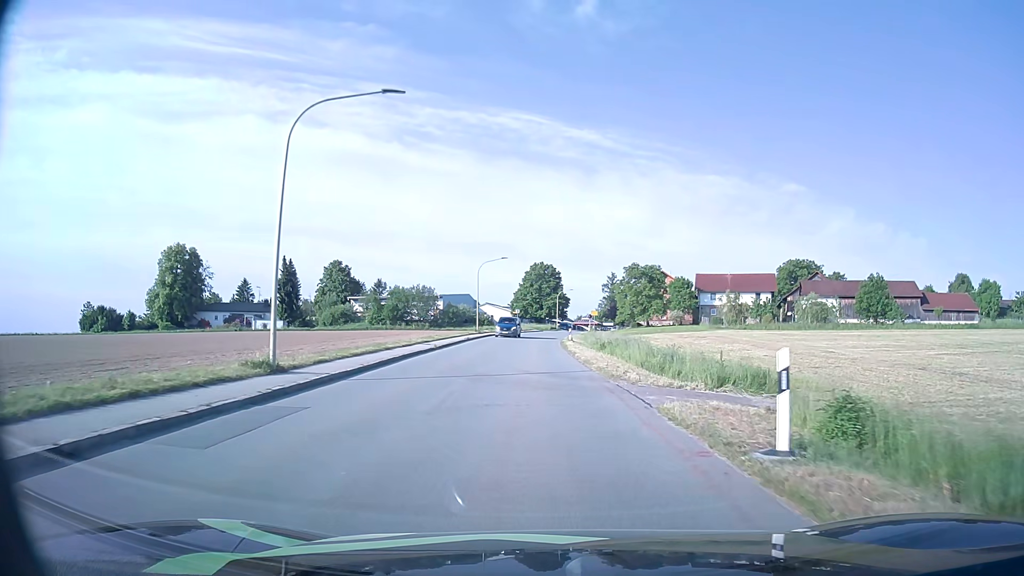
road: tertiary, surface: asphalt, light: Day
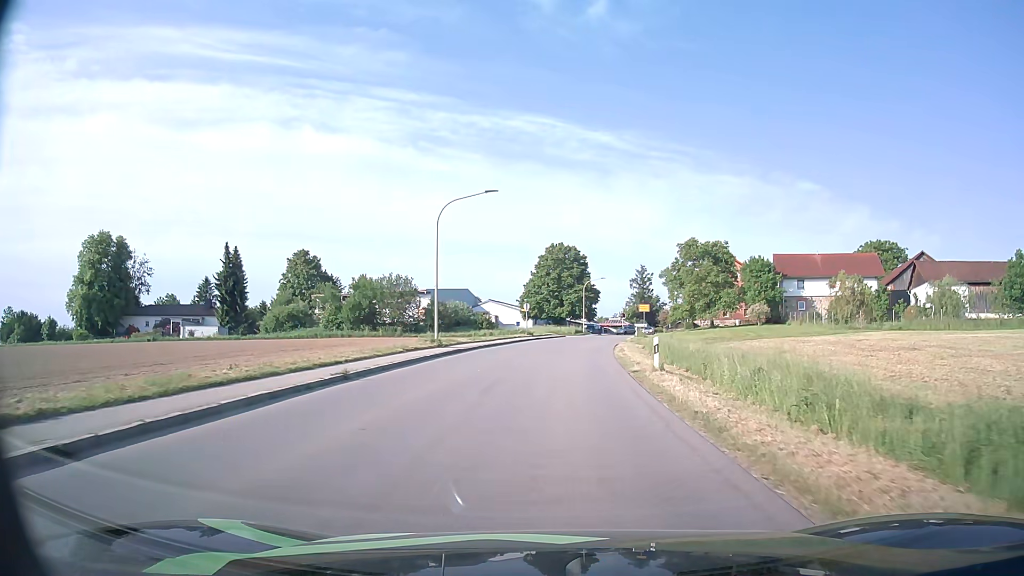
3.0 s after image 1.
(-0.7, +33.6) m; -1°
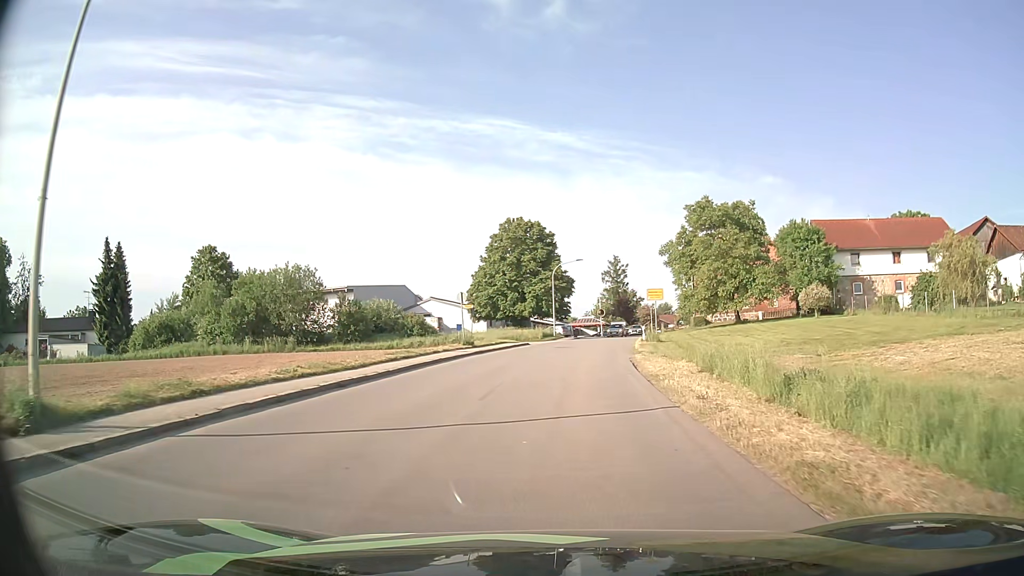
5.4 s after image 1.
(+0.6, +24.4) m; +3°
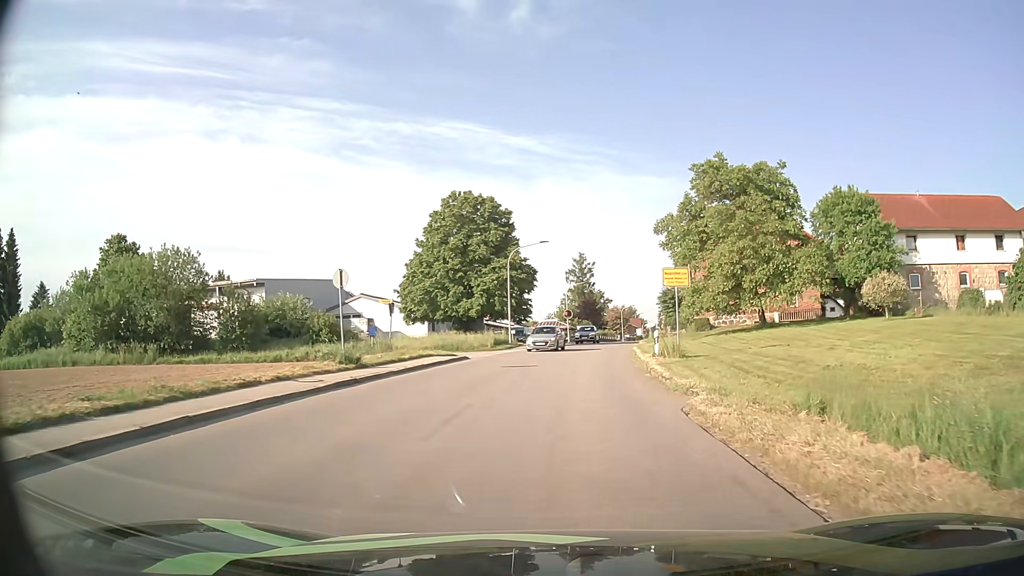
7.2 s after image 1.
(+0.3, +16.0) m; +3°
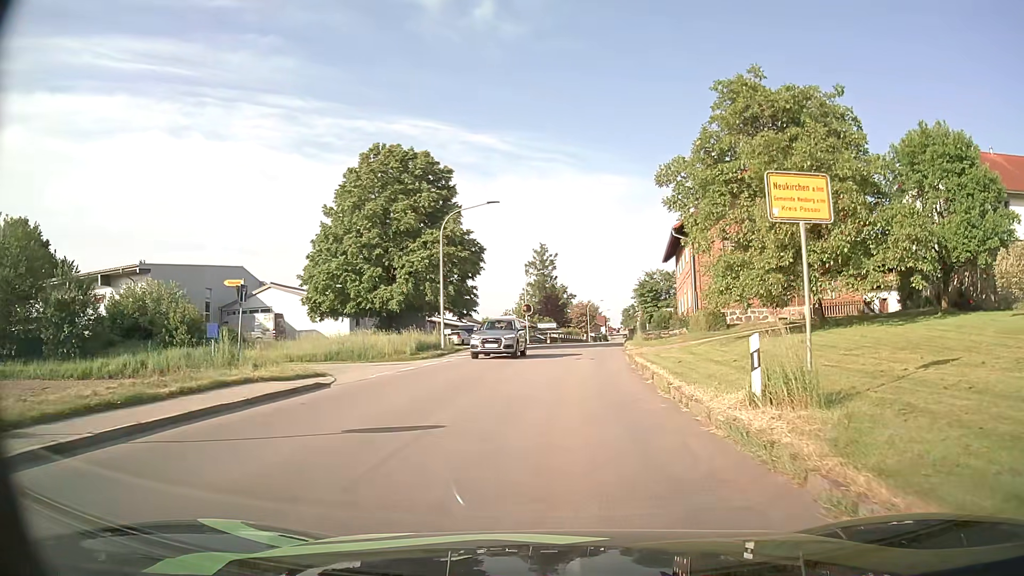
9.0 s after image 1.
(+0.4, +14.5) m; +3°
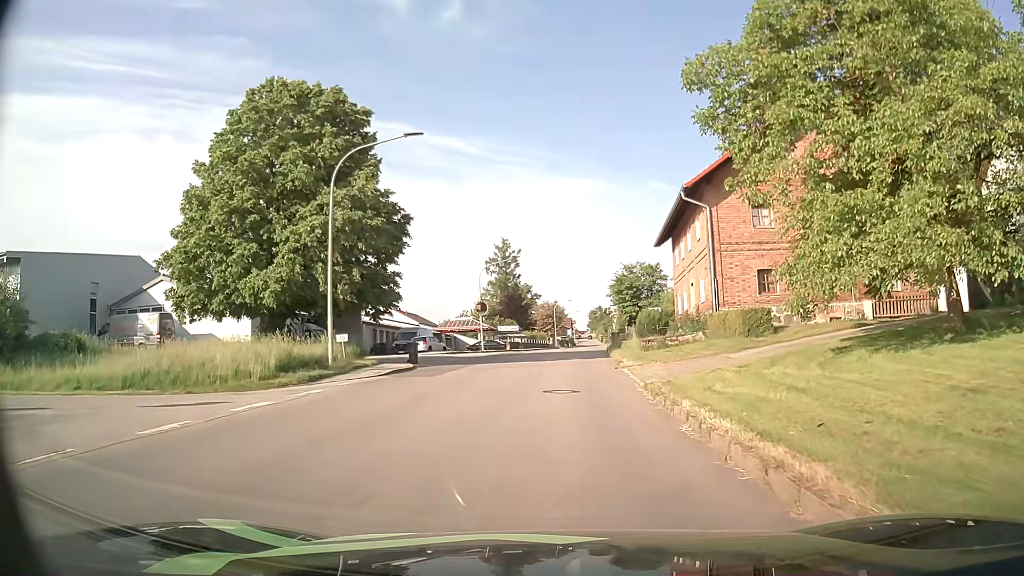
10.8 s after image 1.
(+0.5, +12.5) m; +4°
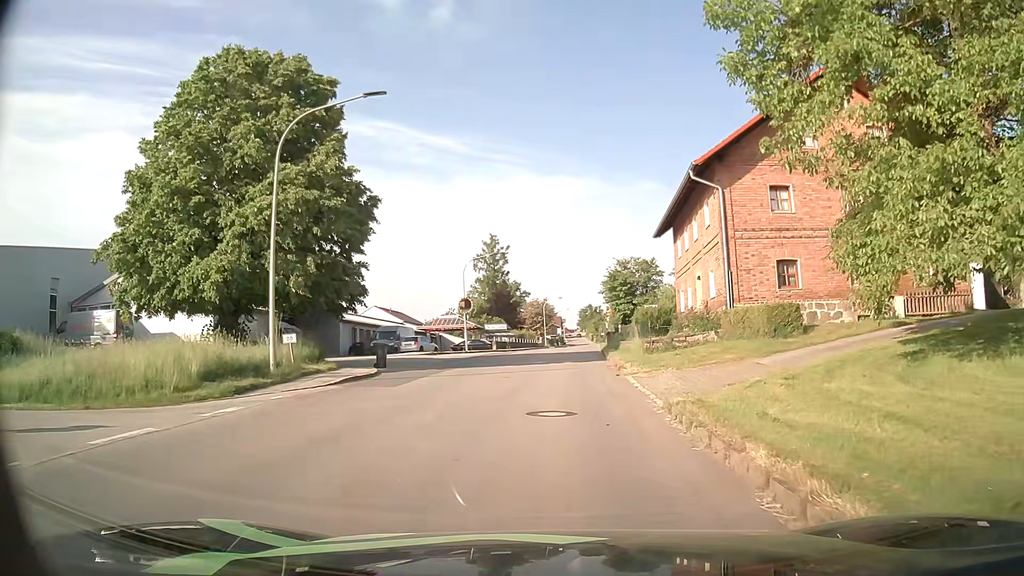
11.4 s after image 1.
(0.0, +3.7) m; 0°
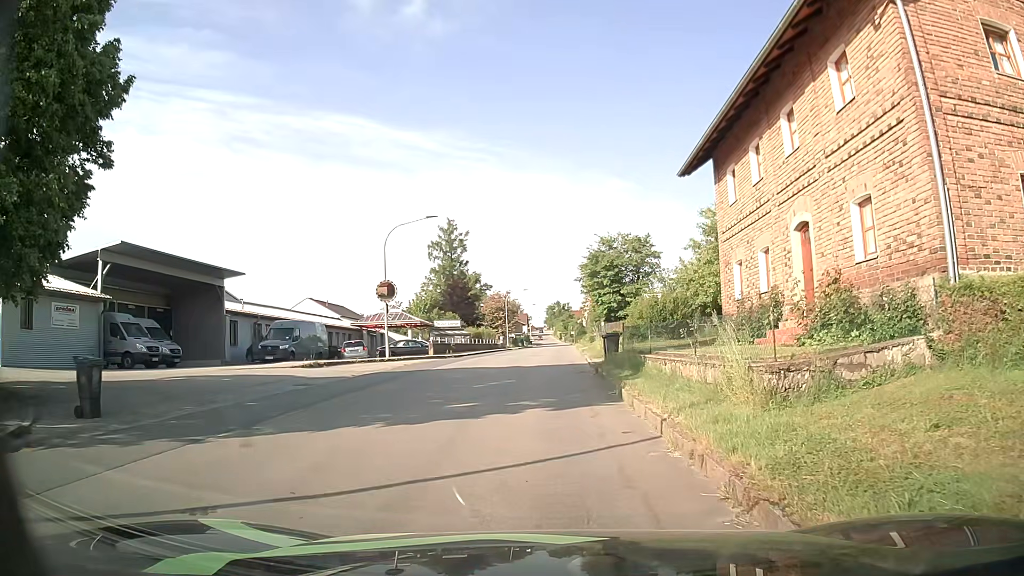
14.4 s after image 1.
(+0.4, +15.6) m; +3°
